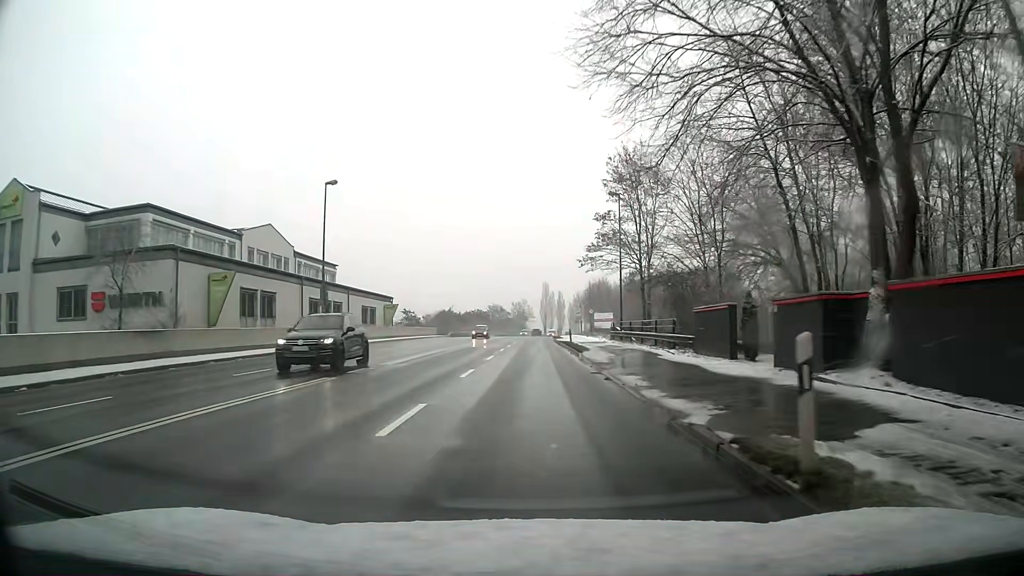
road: primary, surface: asphalt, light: Day
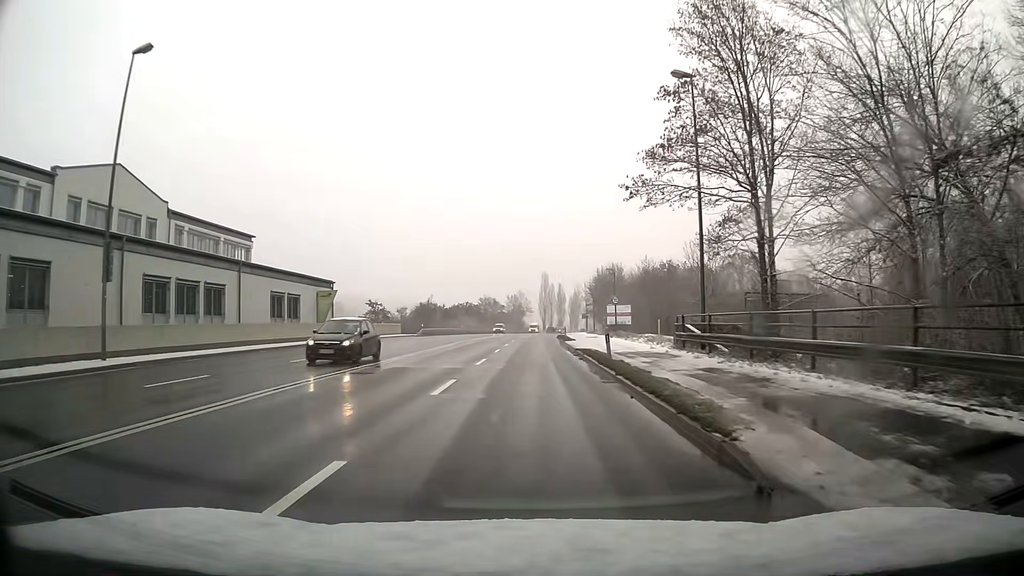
(0.0, +22.9) m; 0°
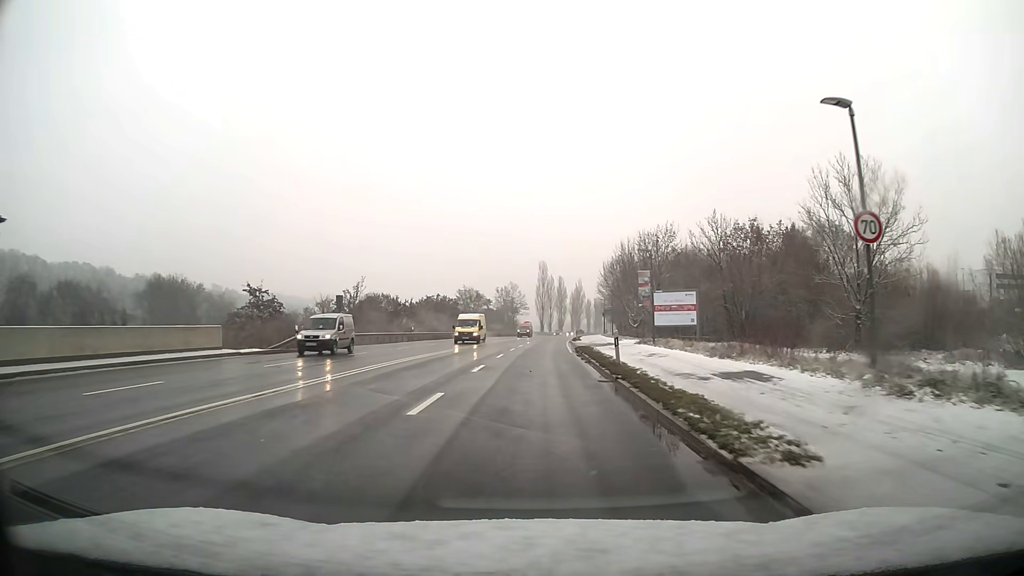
(+0.1, +38.6) m; 0°
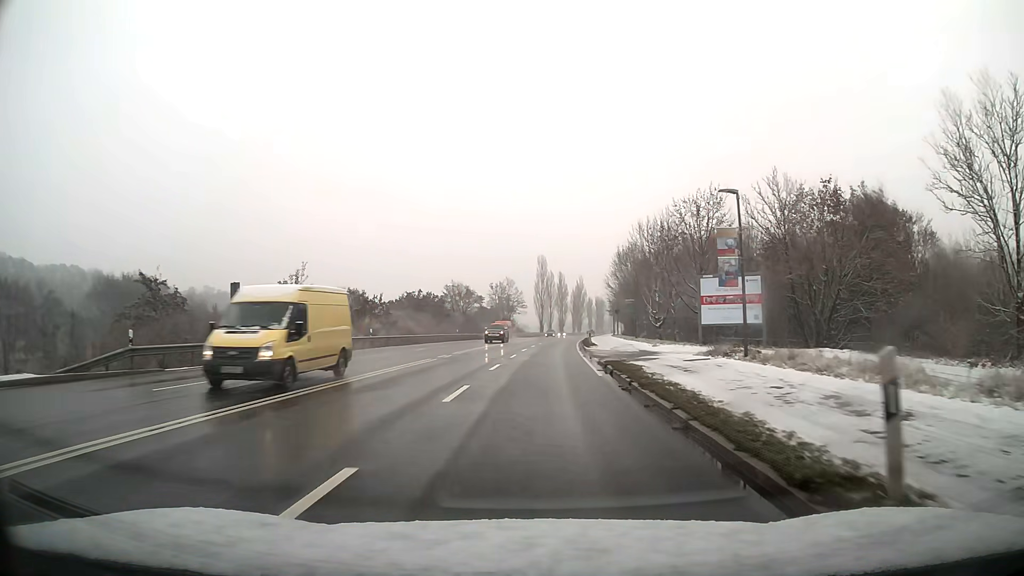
(0.0, +15.9) m; 0°
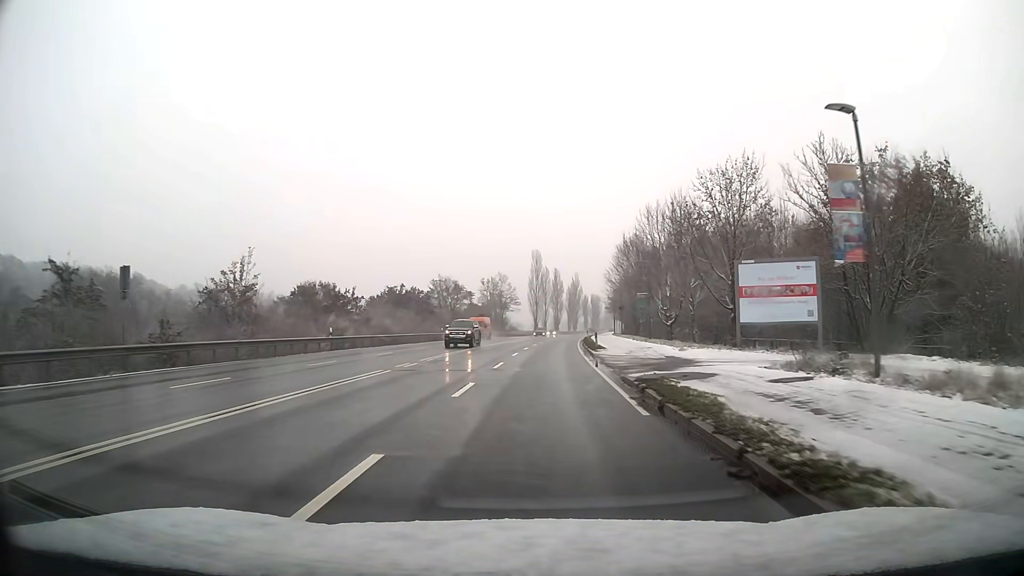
(0.0, +8.4) m; 0°
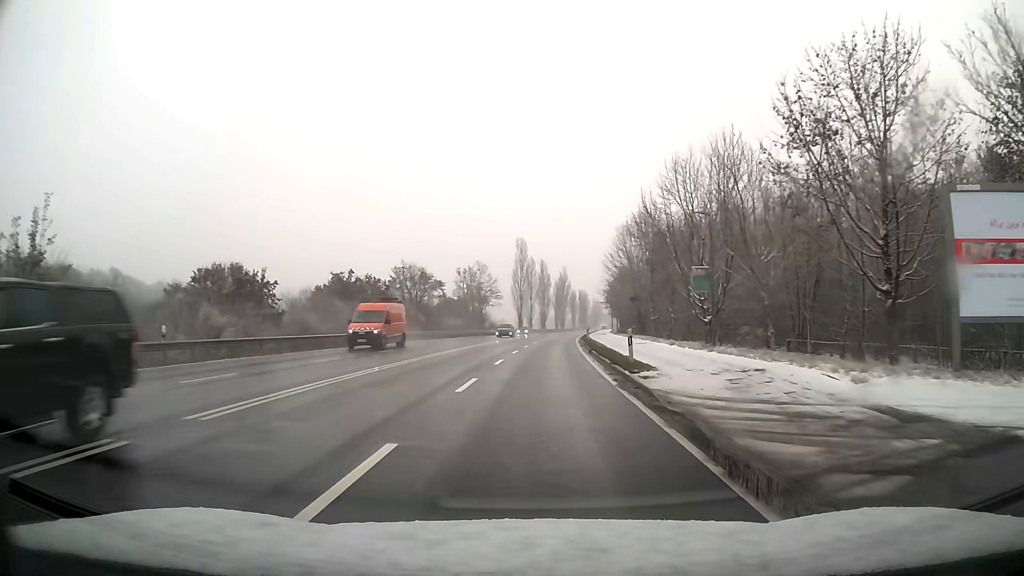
(+0.2, +17.7) m; +1°
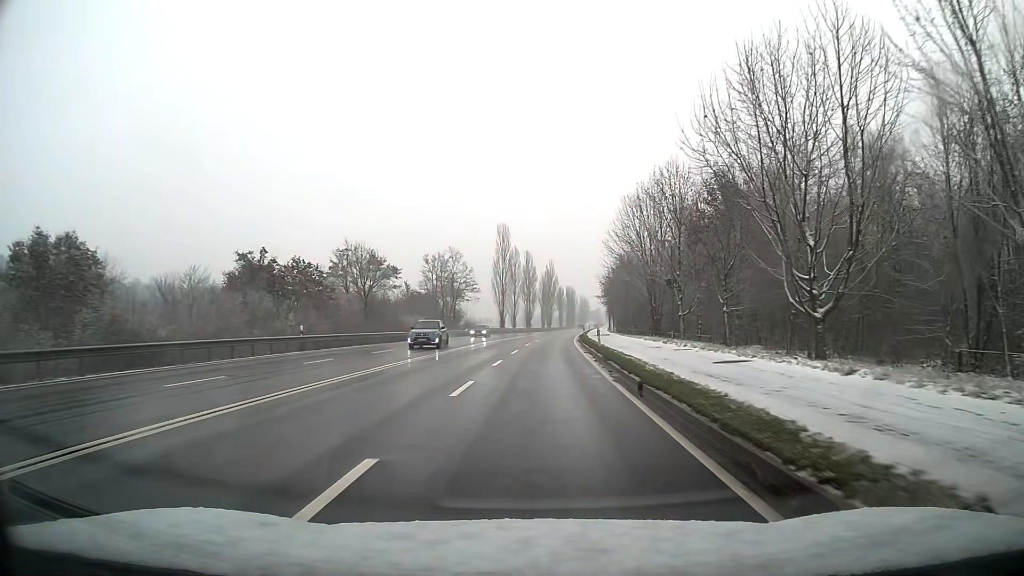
(+0.2, +18.9) m; +1°
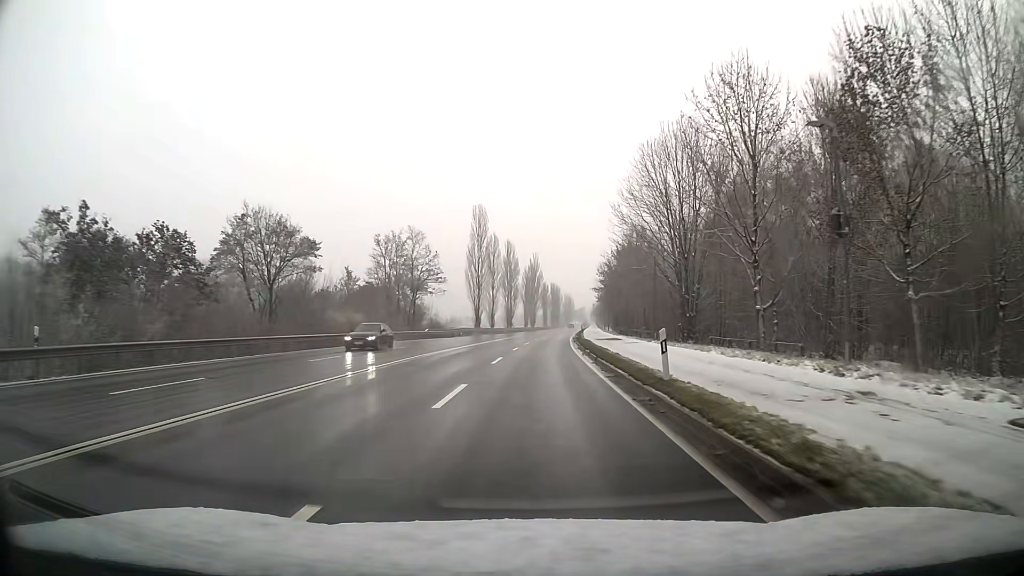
(+0.2, +19.9) m; +1°
(0, +10) (0, +20) (0, +30) (+1, +40) (+1, +50) (+2, +60) (+2, +70) (+3, +80) (+3, +90) (+4, +100) m
